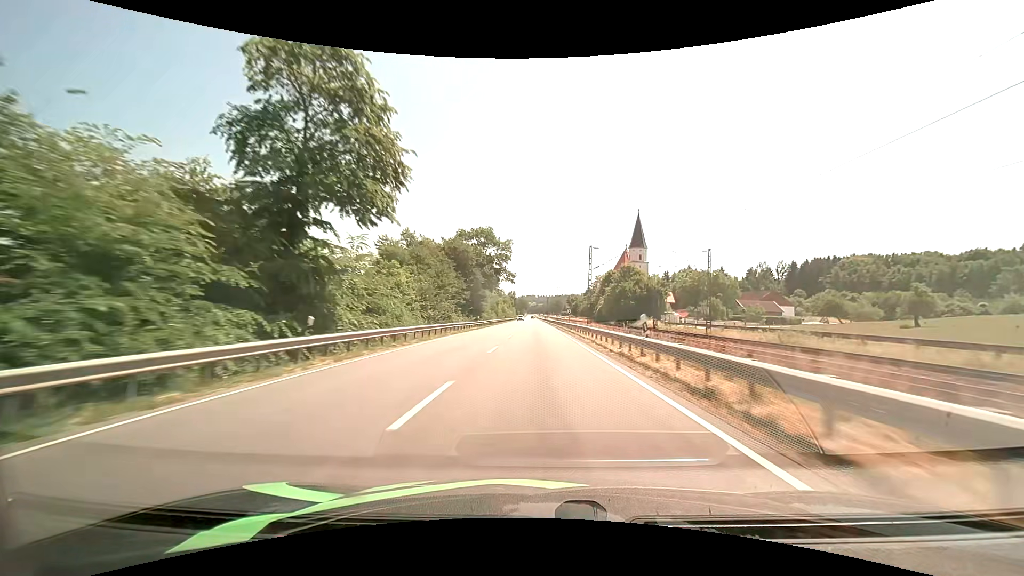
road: primary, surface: asphalt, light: Day
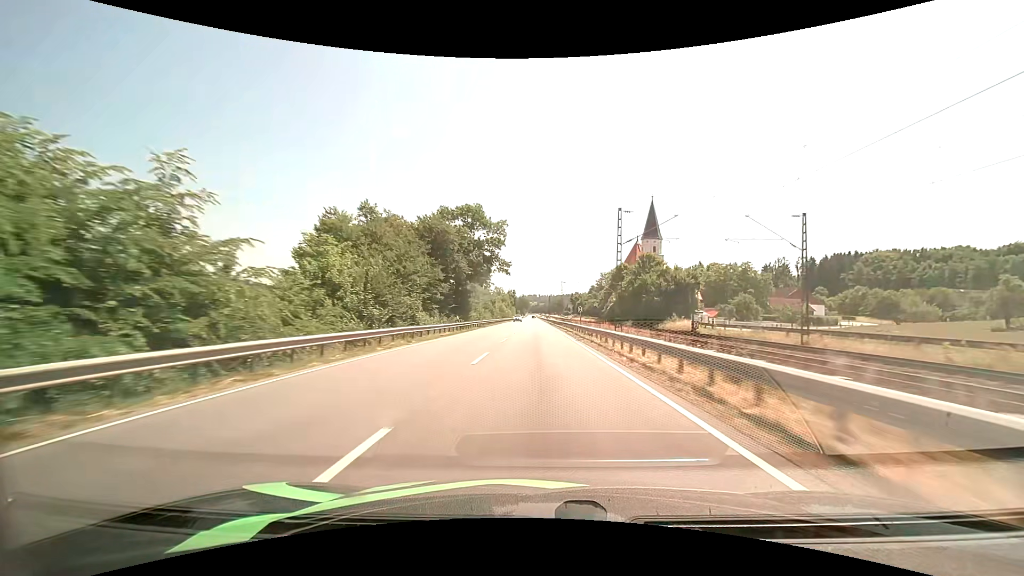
(0.0, +16.3) m; 0°
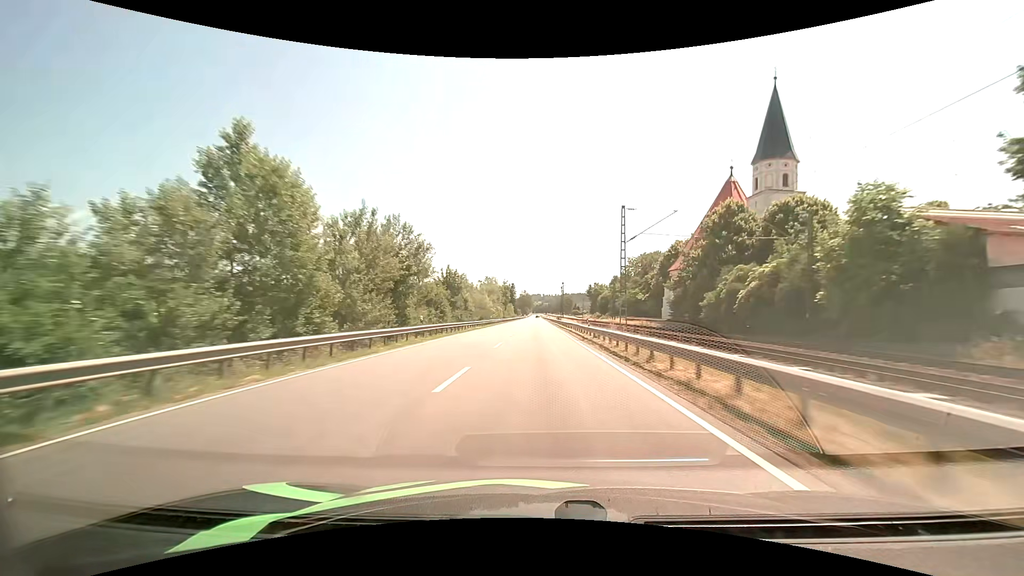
(-0.4, +65.5) m; 0°
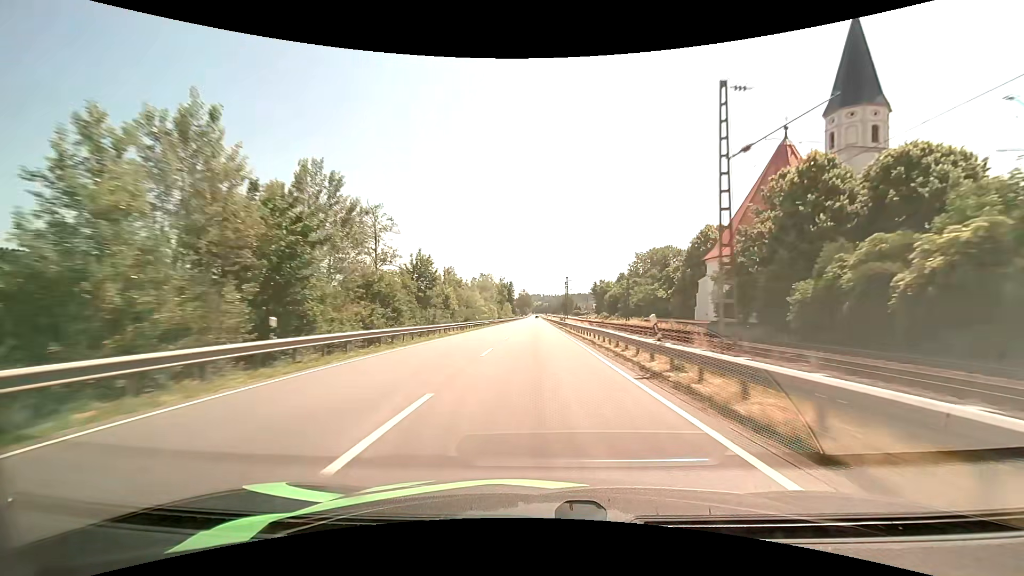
(-0.1, +16.5) m; 0°
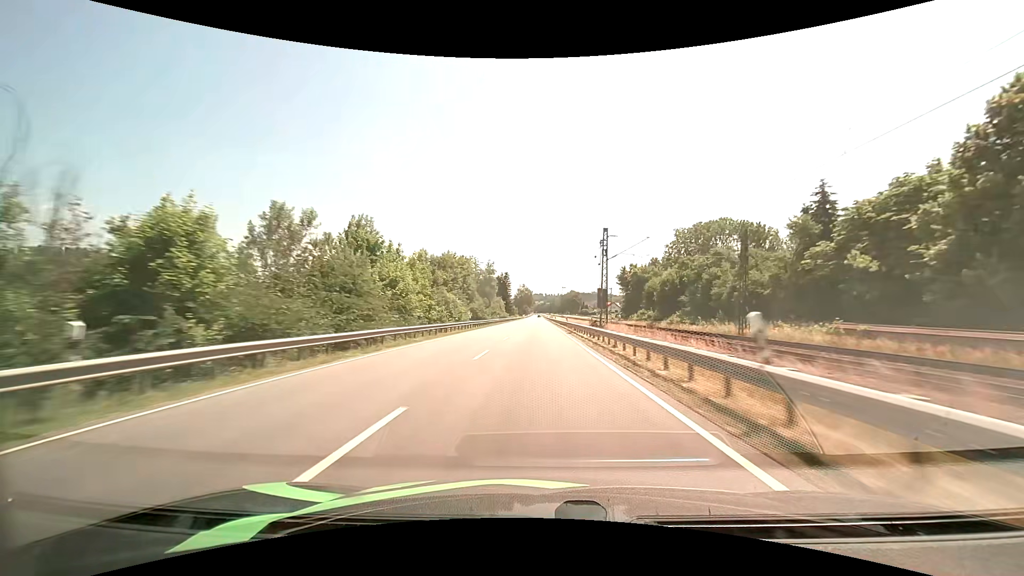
(0.0, +49.7) m; 0°
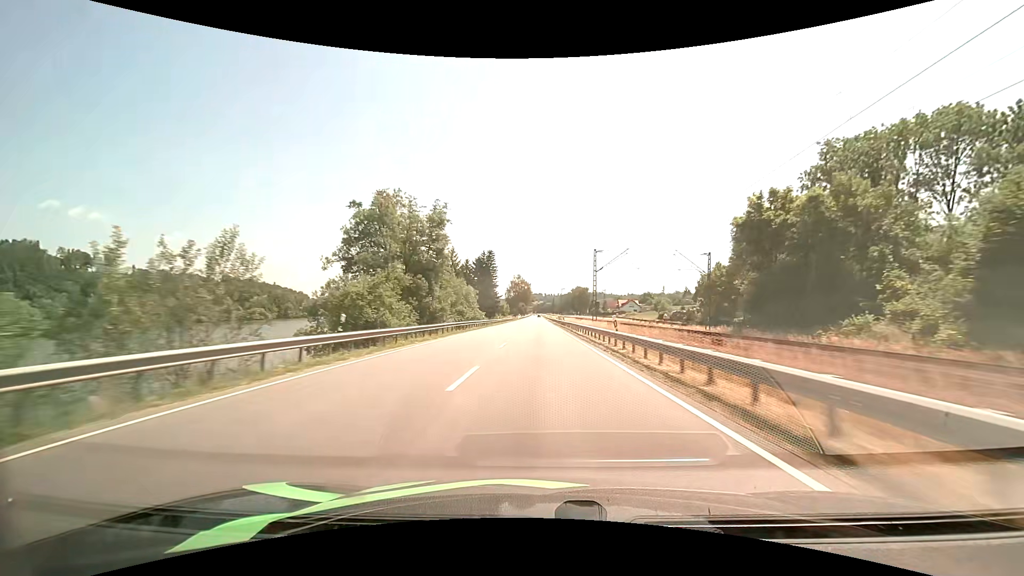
(-0.5, +66.6) m; 0°
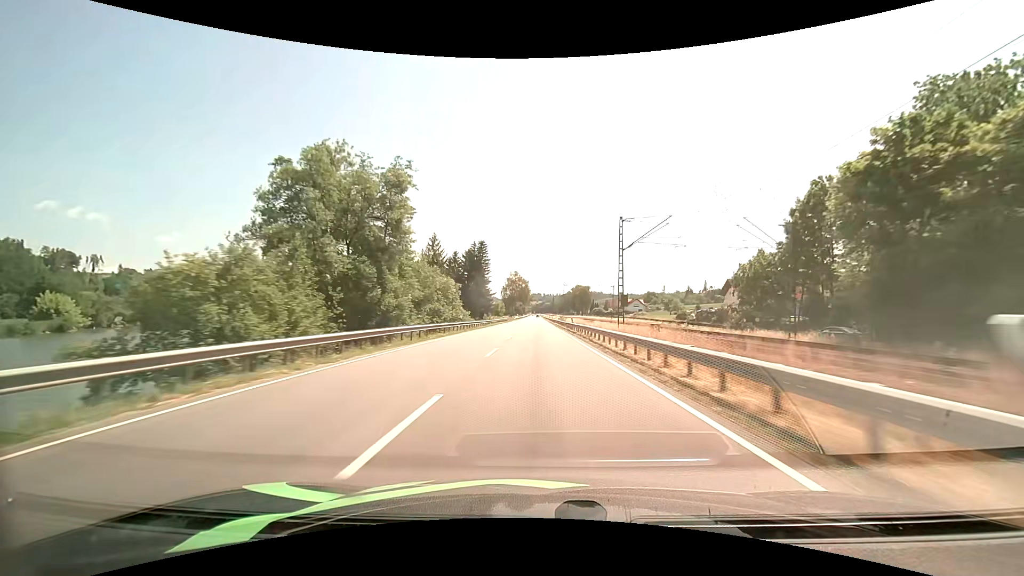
(0.0, +16.7) m; 0°
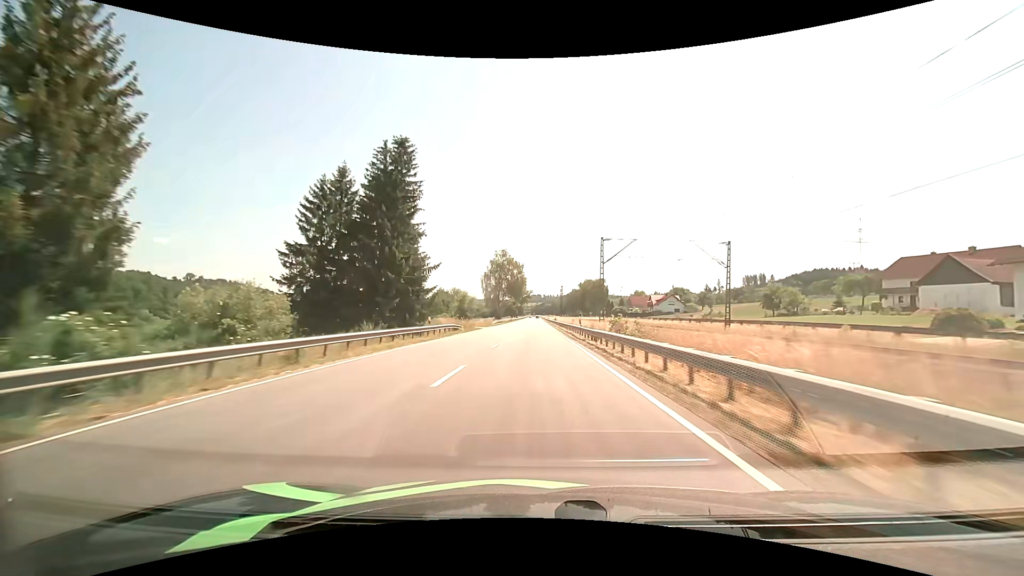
(+0.1, +67.2) m; 0°
(0, +10) (0, +20) (0, +30) (0, +40) (0, +50) (0, +60) (0, +70) (0, +80) (-1, +90) (-1, +100) m
